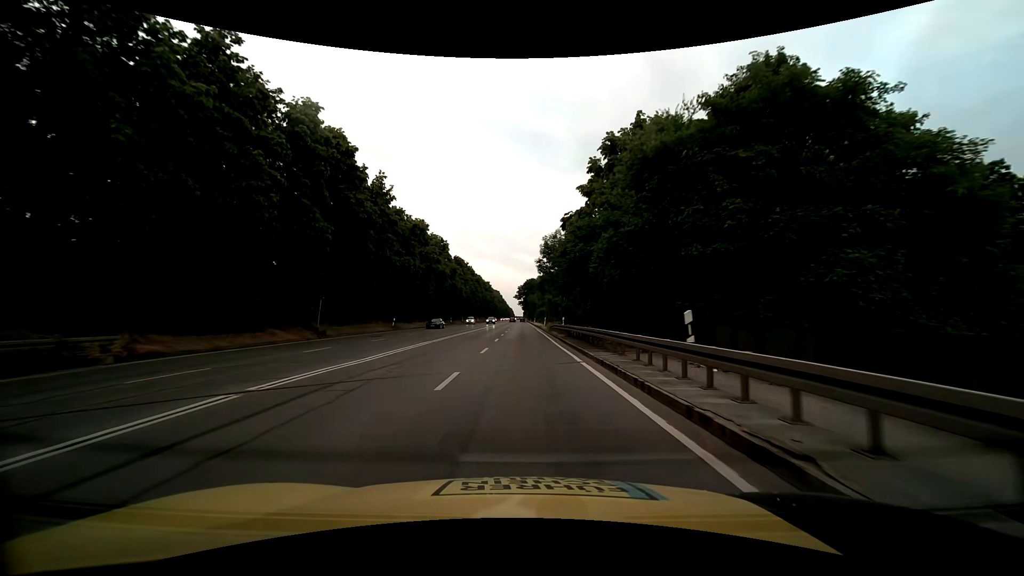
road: trunk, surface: asphalt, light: Day
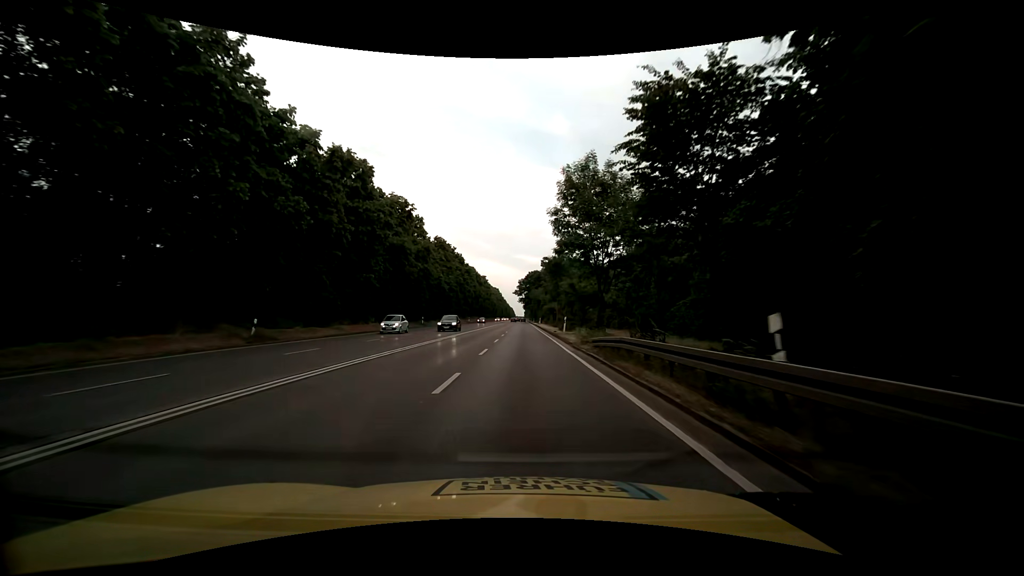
(0.0, +29.2) m; -1°
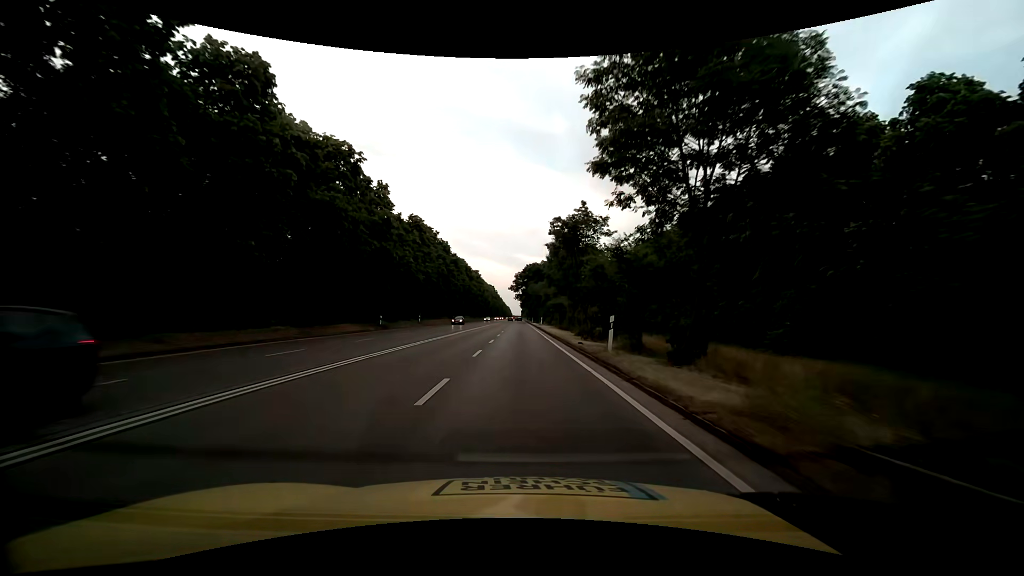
(+0.2, +19.4) m; +1°
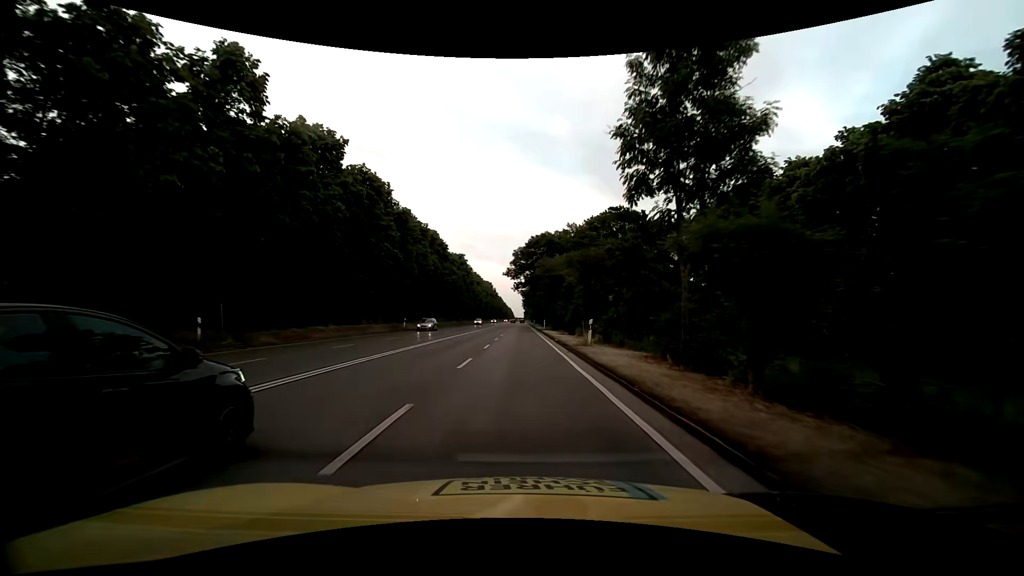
(+0.1, +48.7) m; 0°
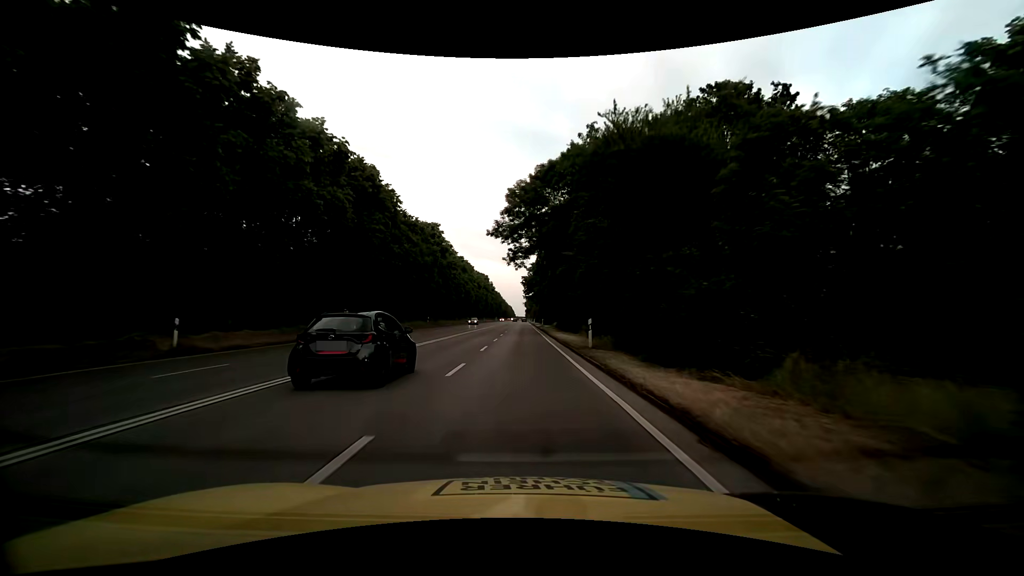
(-0.3, +39.0) m; -1°
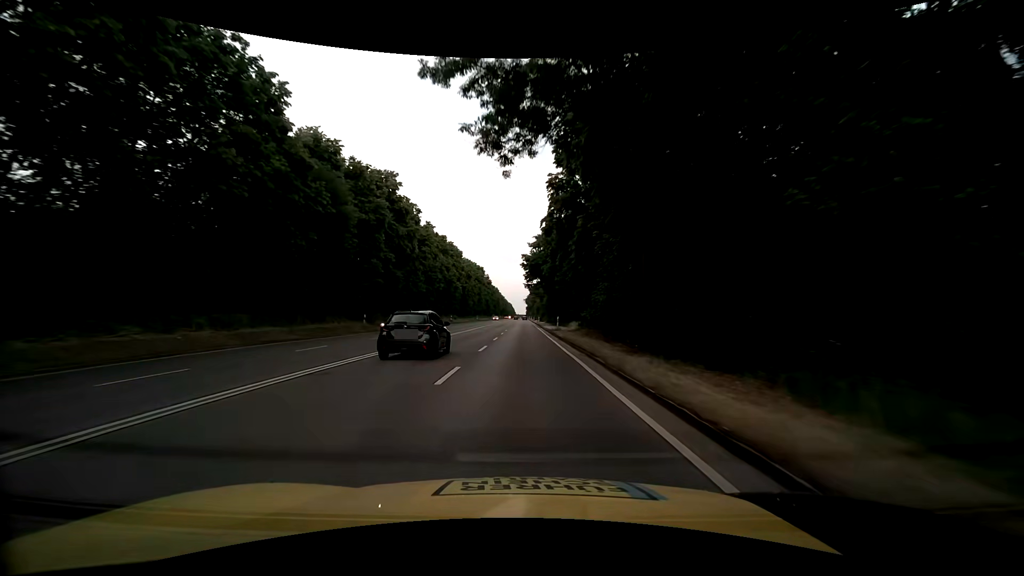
(+0.1, +29.3) m; 0°
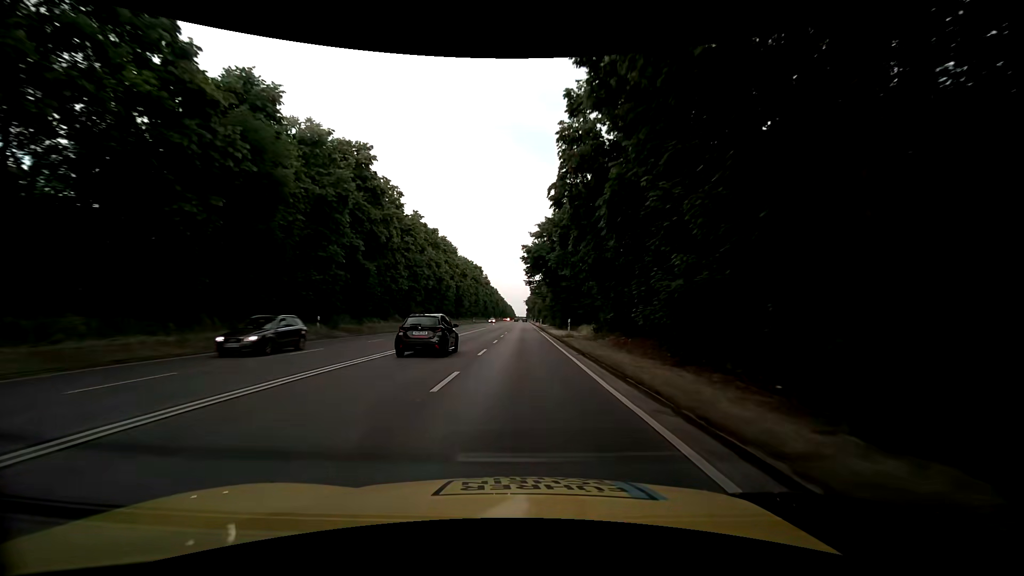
(-0.1, +9.8) m; 0°
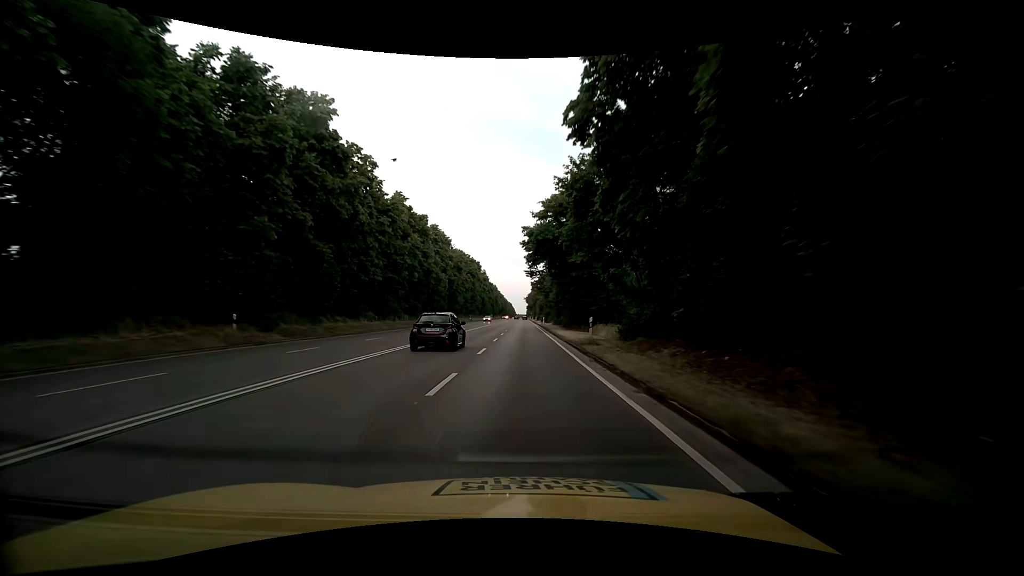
(0.0, +9.7) m; 0°
(0, +10) (0, +20) (0, +30) (0, +40) (0, +50) (0, +60) (+1, +70) (+1, +80) (+1, +90) (+1, +100) m
